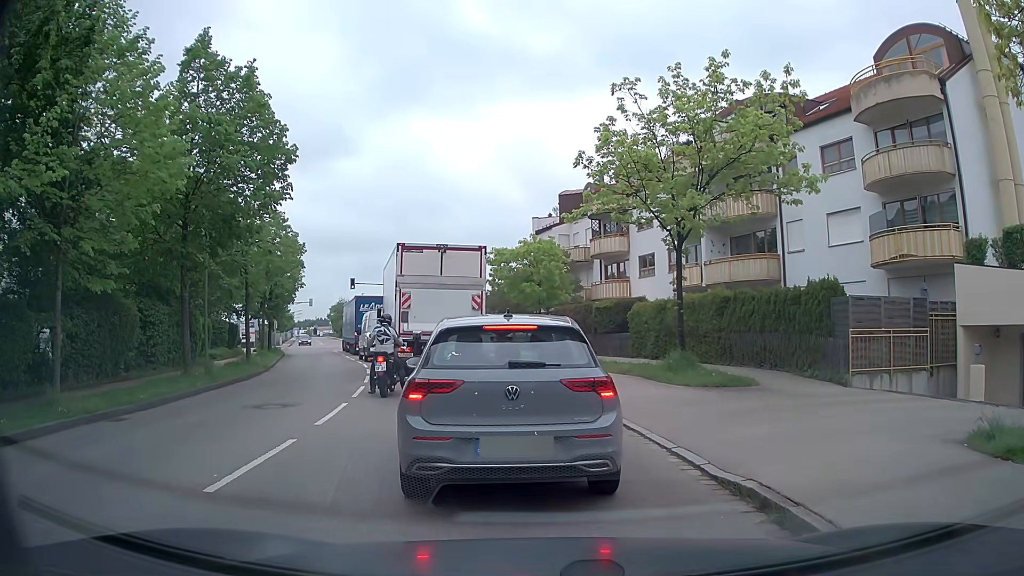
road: residential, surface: asphalt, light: Day
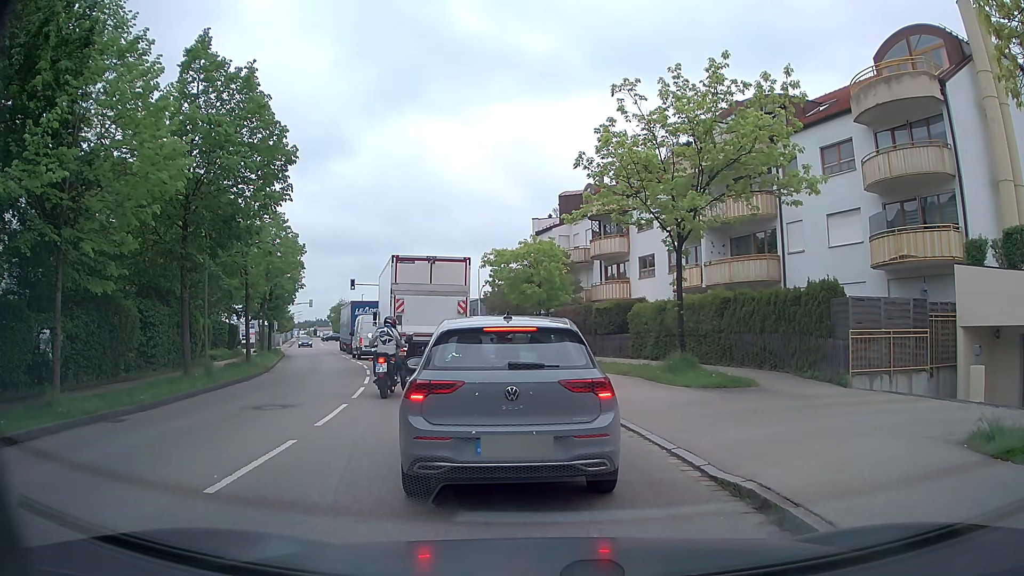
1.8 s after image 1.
(0.0, +0.1) m; 0°
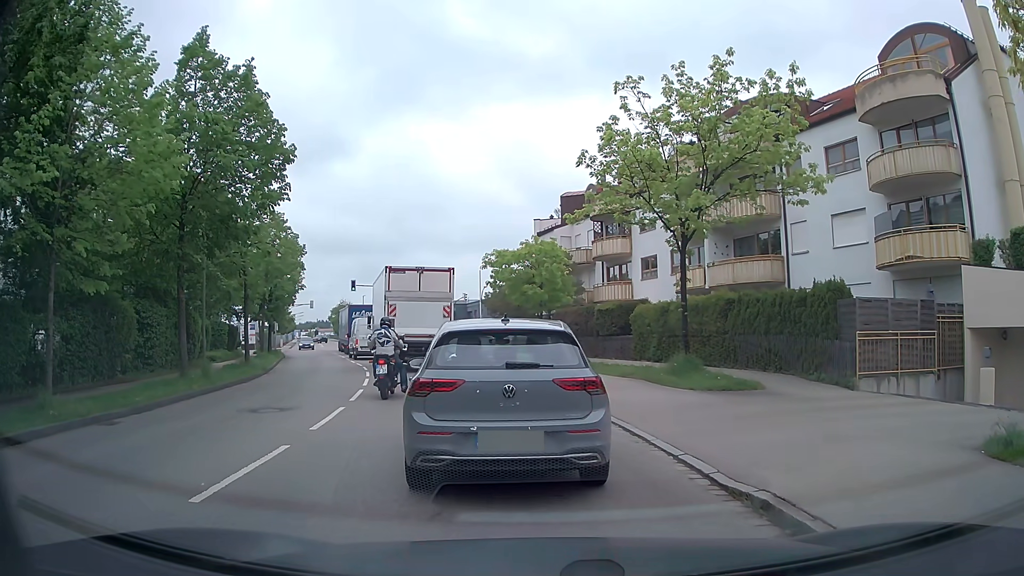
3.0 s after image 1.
(0.0, +0.3) m; 0°
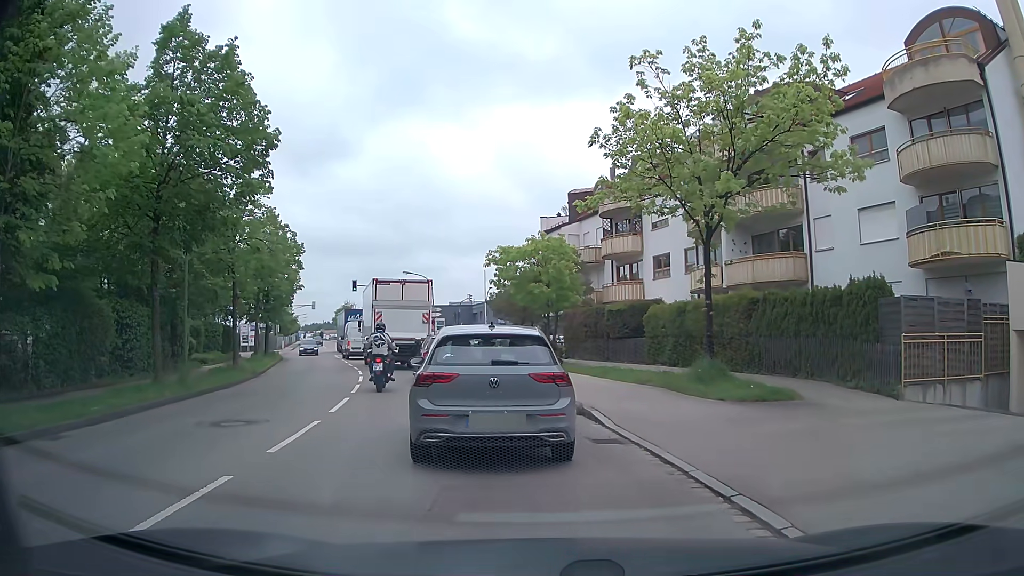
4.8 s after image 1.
(0.0, +2.0) m; +2°
(-1, +10) (-4, +20) (-7, +29) (-11, +38) (-15, +47) (-19, +57) (-20, +66) (-13, +74) (-4, +79) (+5, +83) m
